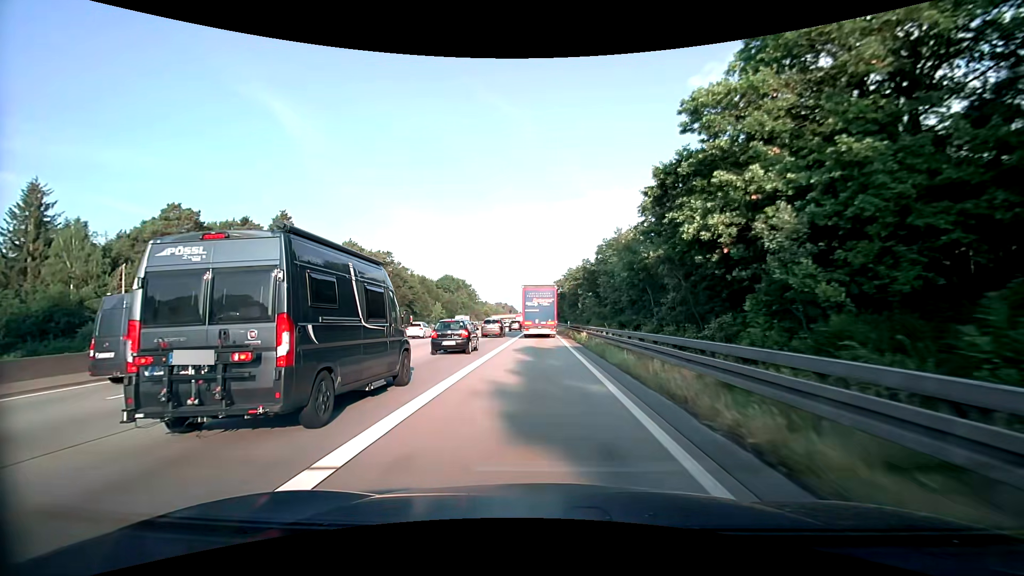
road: motorway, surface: asphalt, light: Day
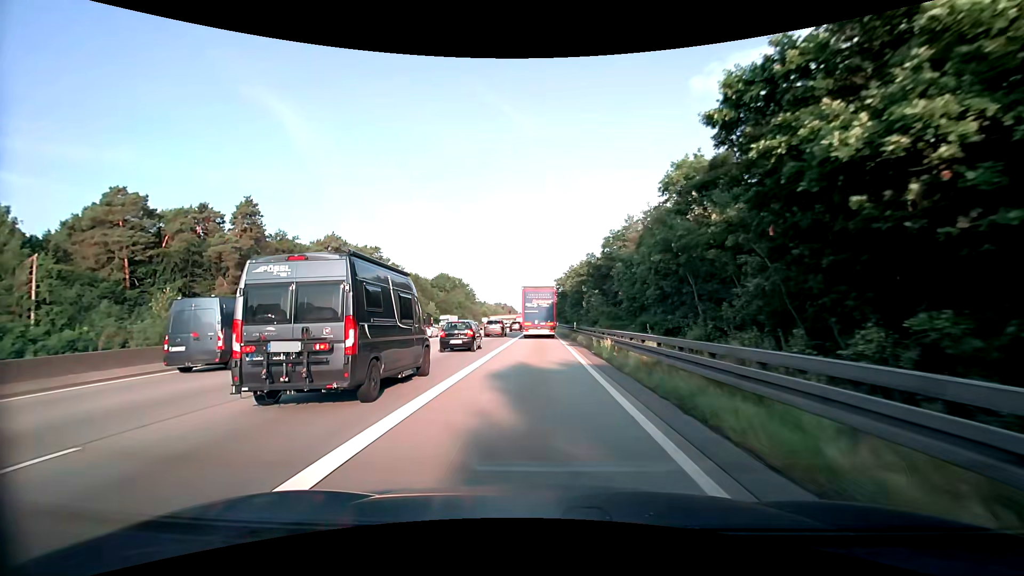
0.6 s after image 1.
(+0.1, +10.6) m; 0°
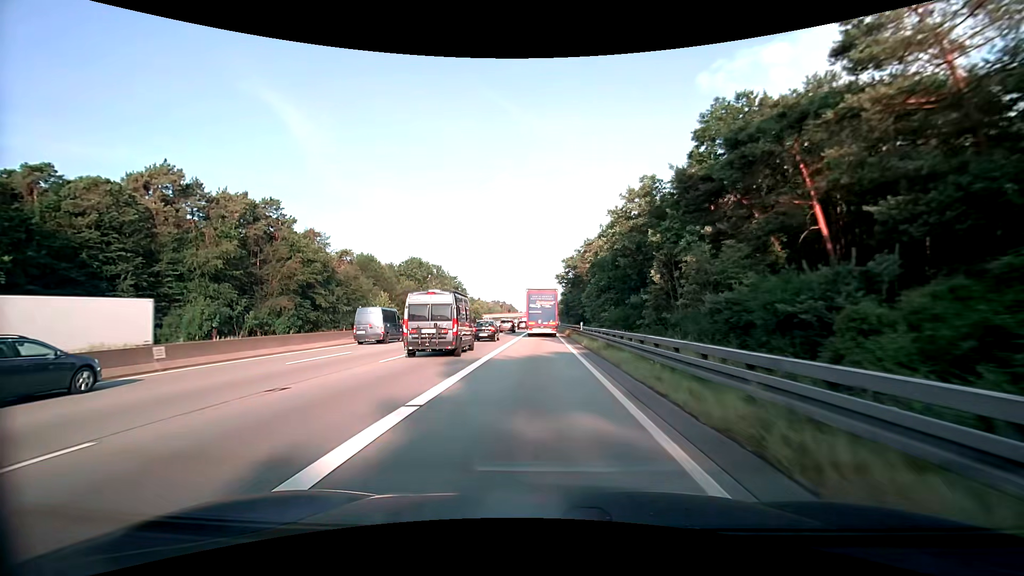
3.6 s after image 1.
(0.0, +53.8) m; 0°
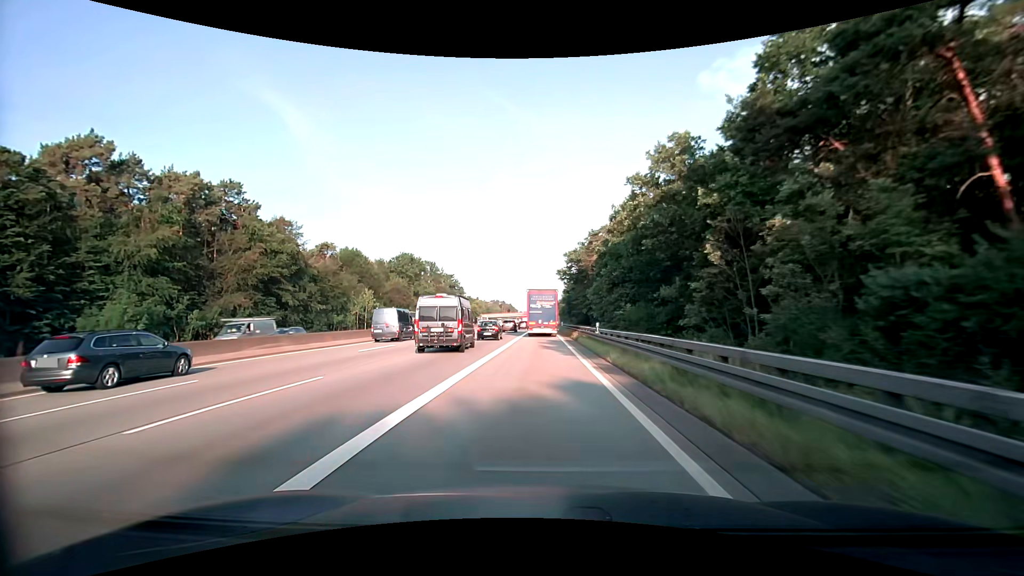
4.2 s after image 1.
(0.0, +10.9) m; 0°
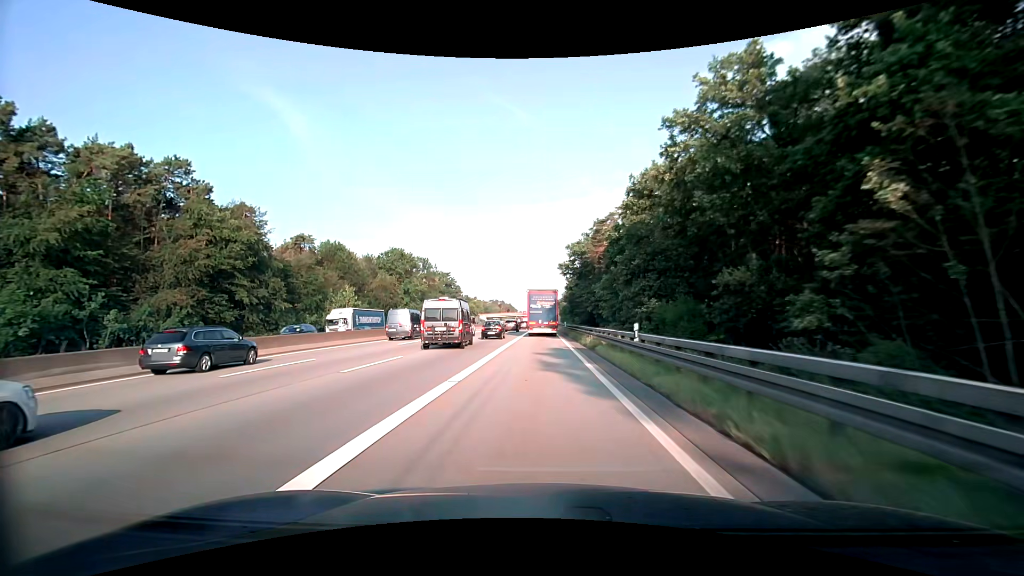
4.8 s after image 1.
(0.0, +11.0) m; 0°
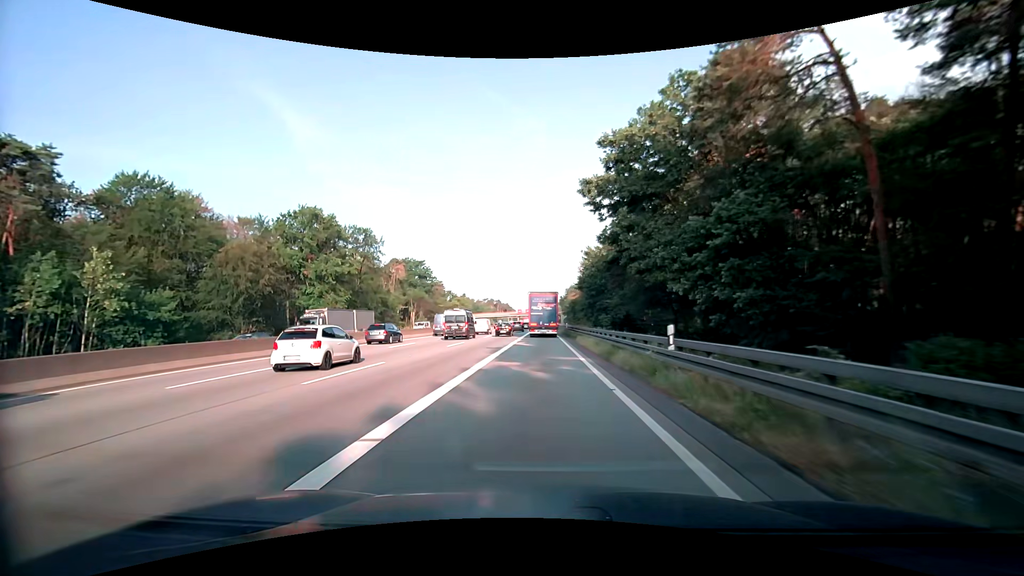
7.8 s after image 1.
(-0.1, +56.1) m; 0°
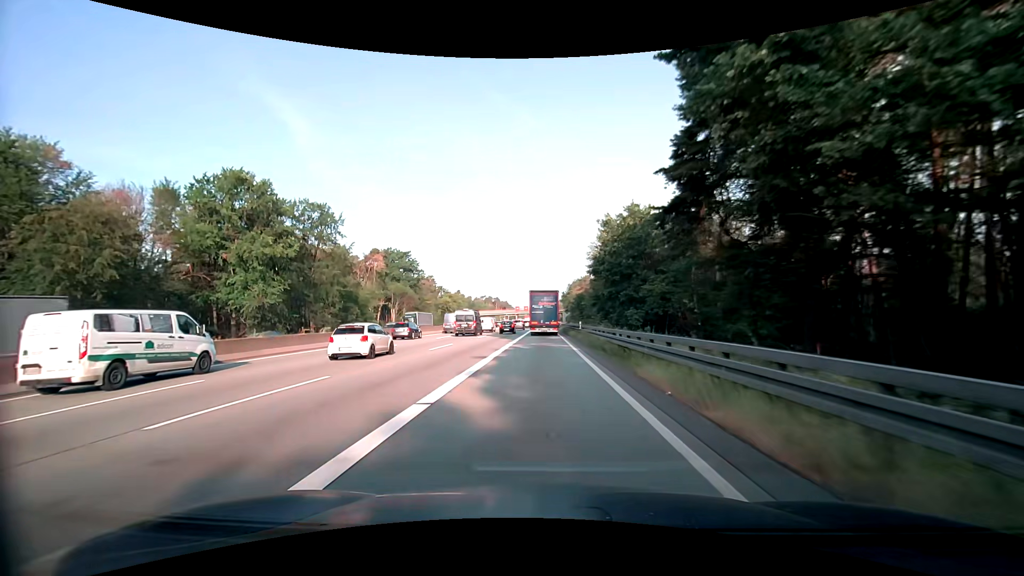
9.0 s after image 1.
(+0.1, +22.9) m; 0°
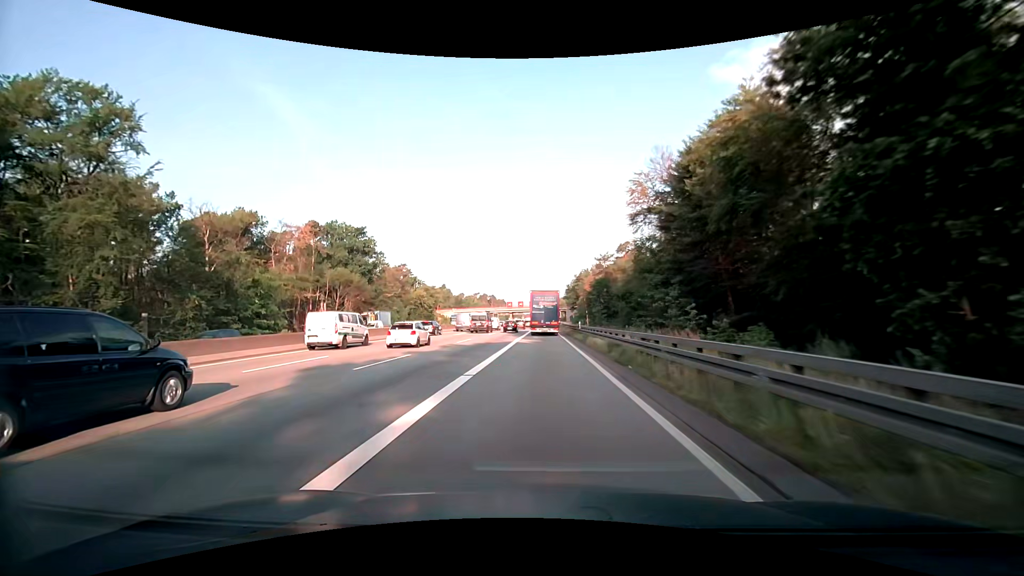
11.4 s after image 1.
(-0.1, +46.4) m; 0°
(0, +10) (0, +20) (0, +30) (0, +40) (0, +50) (0, +60) (0, +70) (0, +80) (0, +90) (0, +100) m
